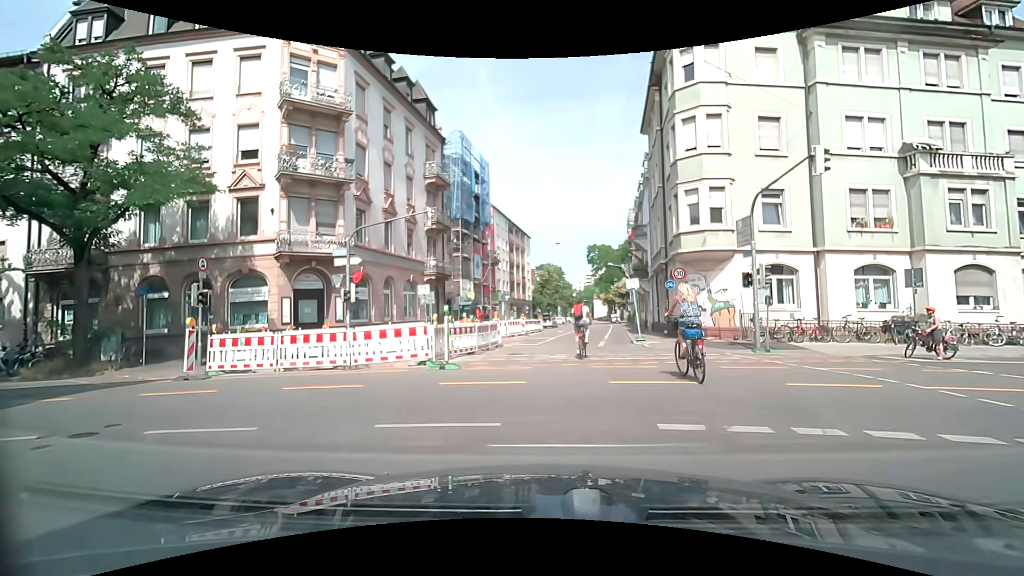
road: residential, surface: asphalt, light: Day
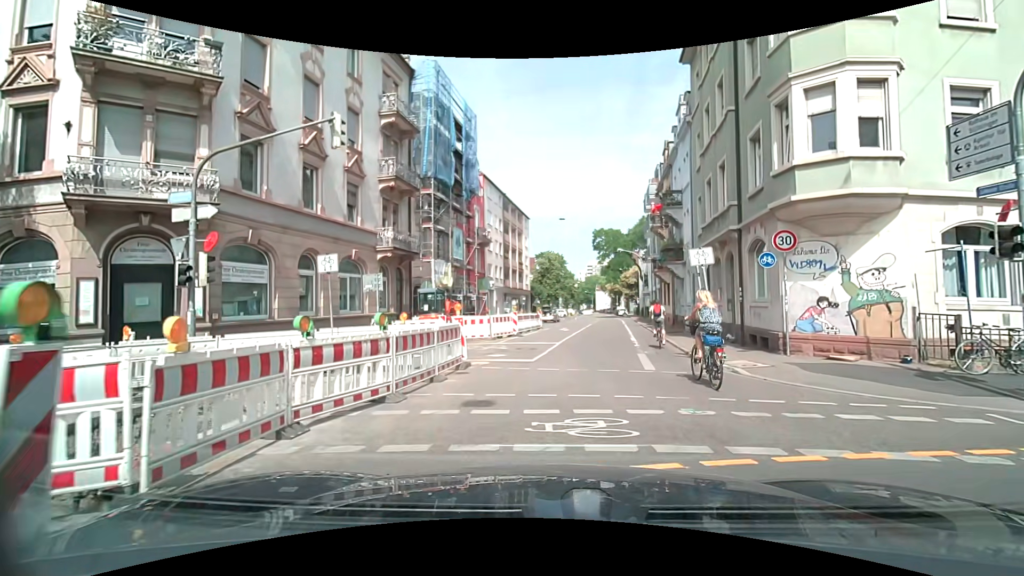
(-0.1, +10.2) m; 0°
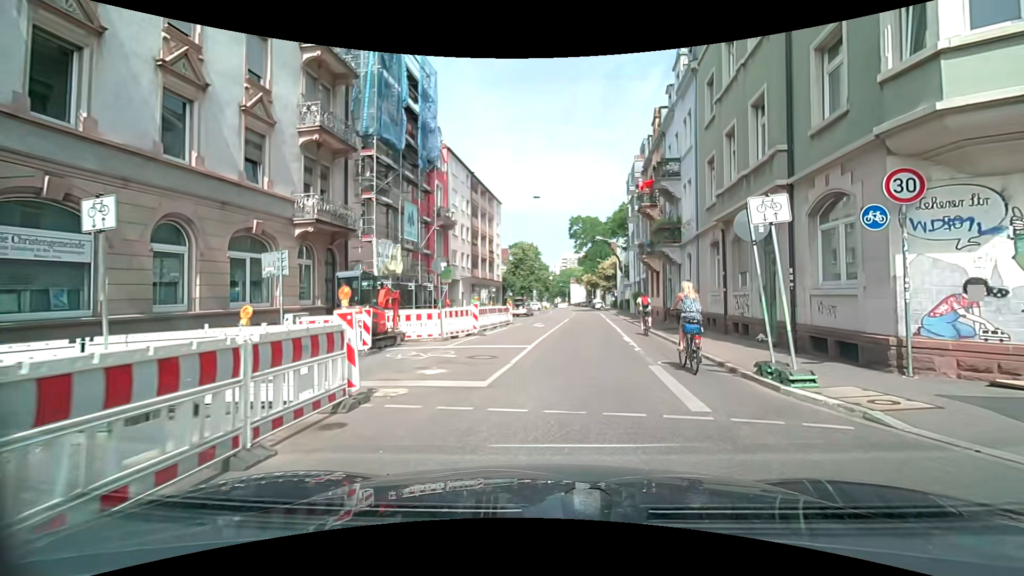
(+0.1, +5.7) m; +2°
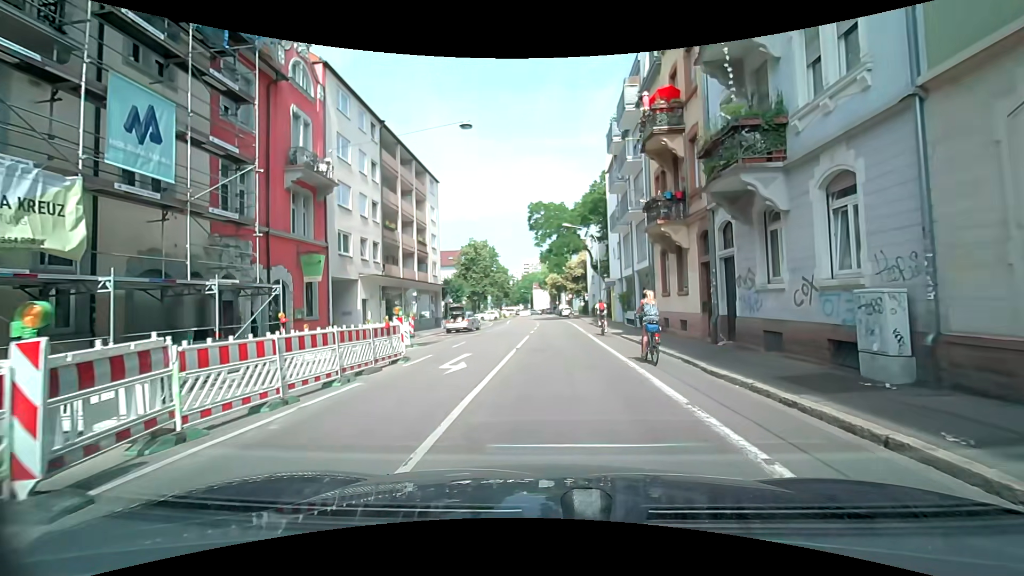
(+0.9, +16.0) m; +5°
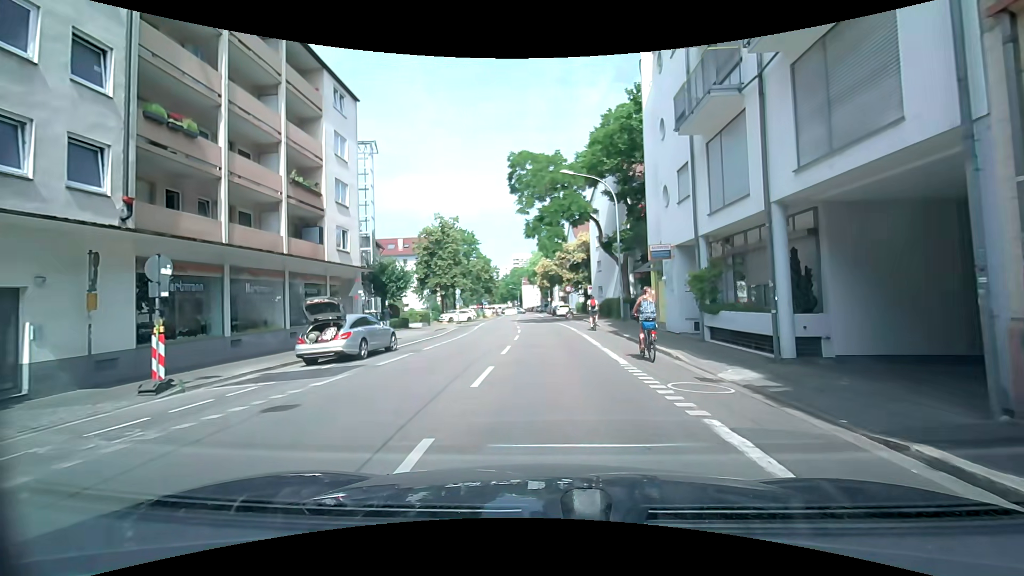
(+0.3, +19.8) m; +2°
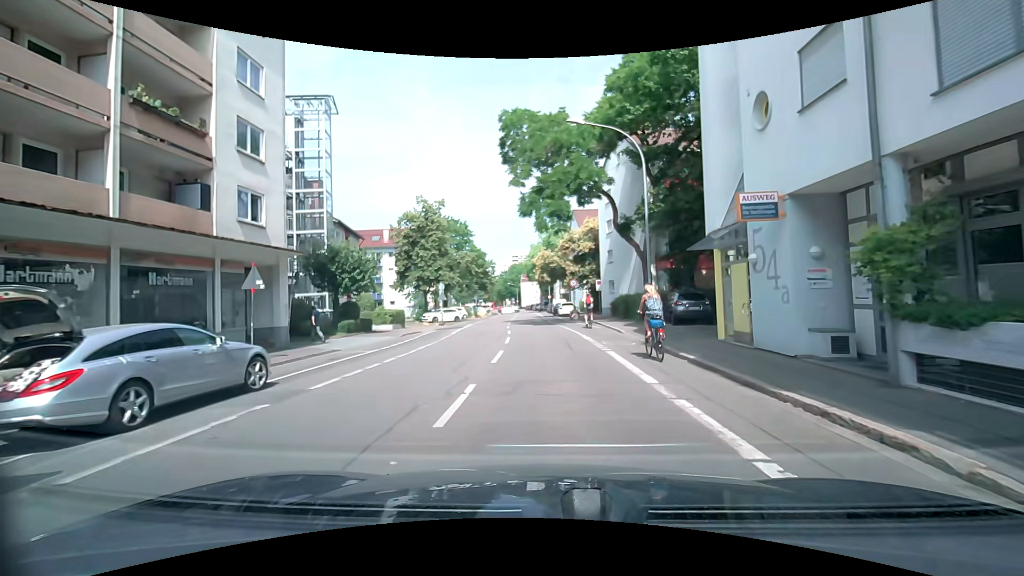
(-0.1, +8.8) m; -1°
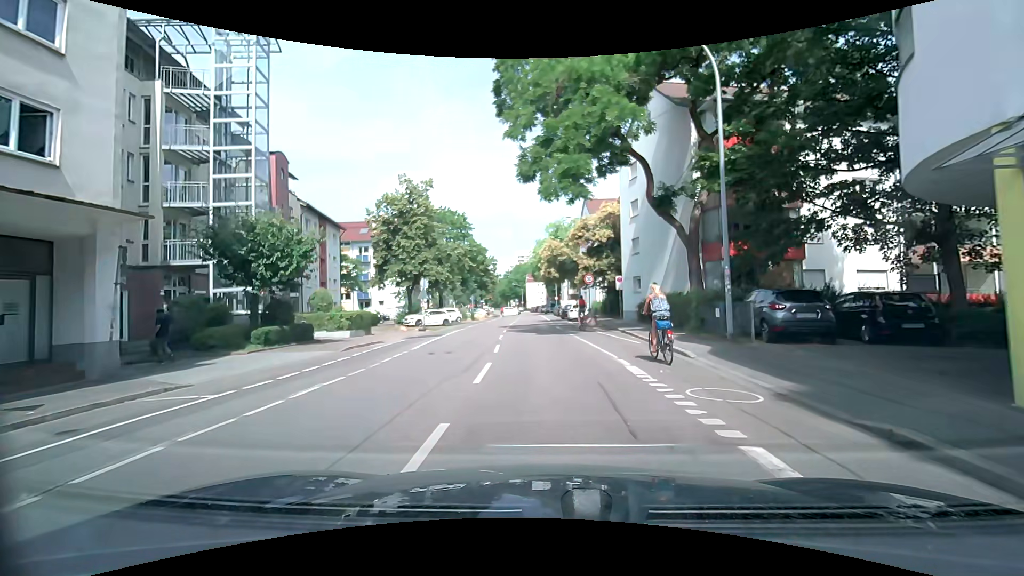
(0.0, +9.1) m; 0°
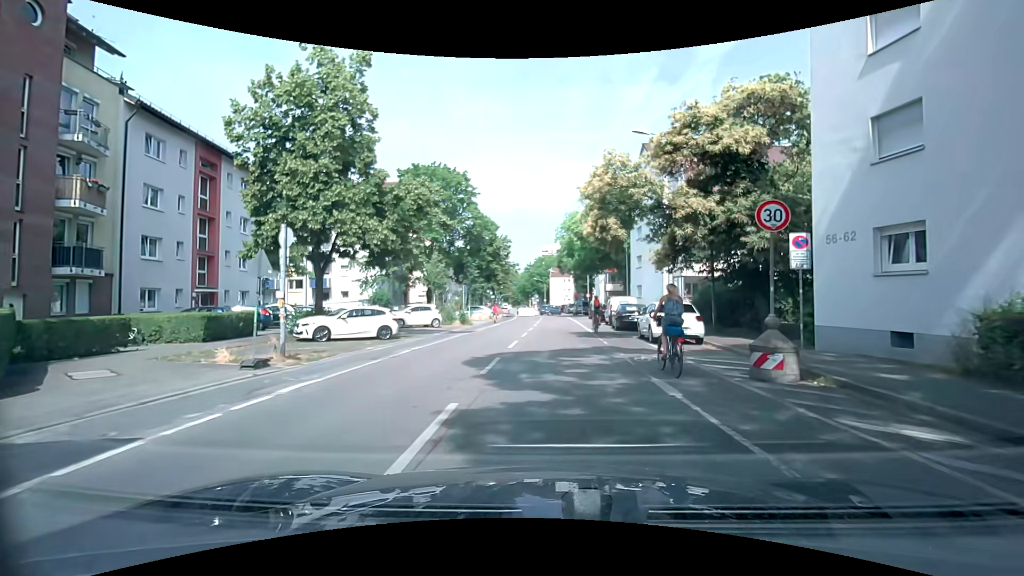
(-0.6, +22.8) m; -3°
(0, +10) (0, +20) (0, +30) (0, +40) (+1, +50) (+1, +60) (+1, +70) (+1, +80) (0, +90) (-1, +100) m
